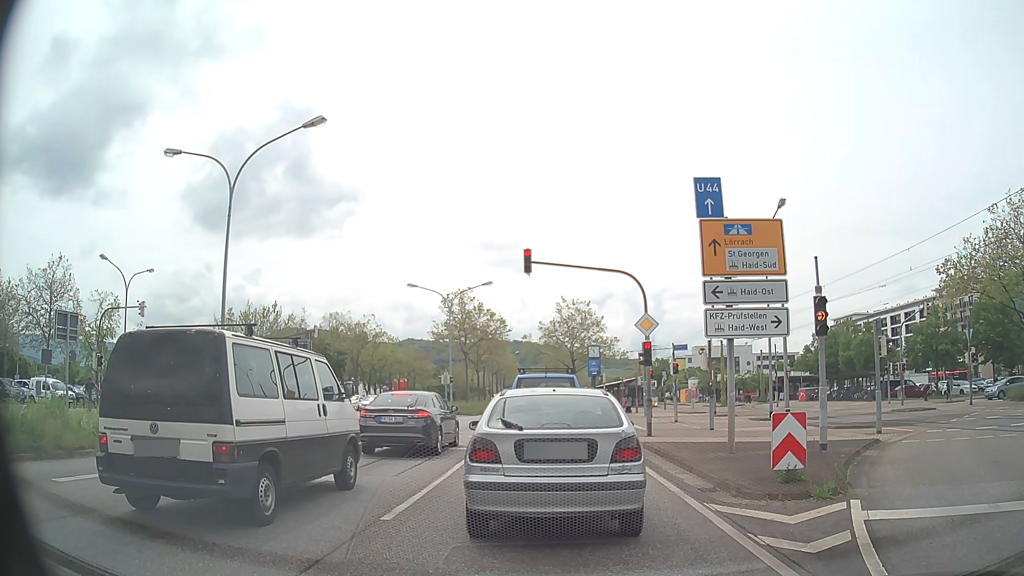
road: primary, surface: asphalt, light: Day
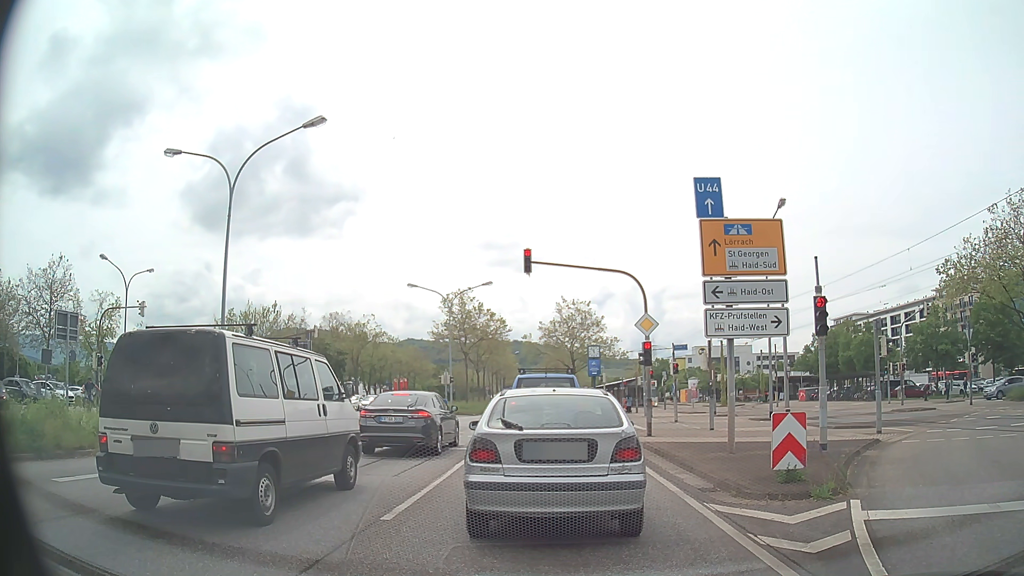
(0.0, 0.0) m; 0°
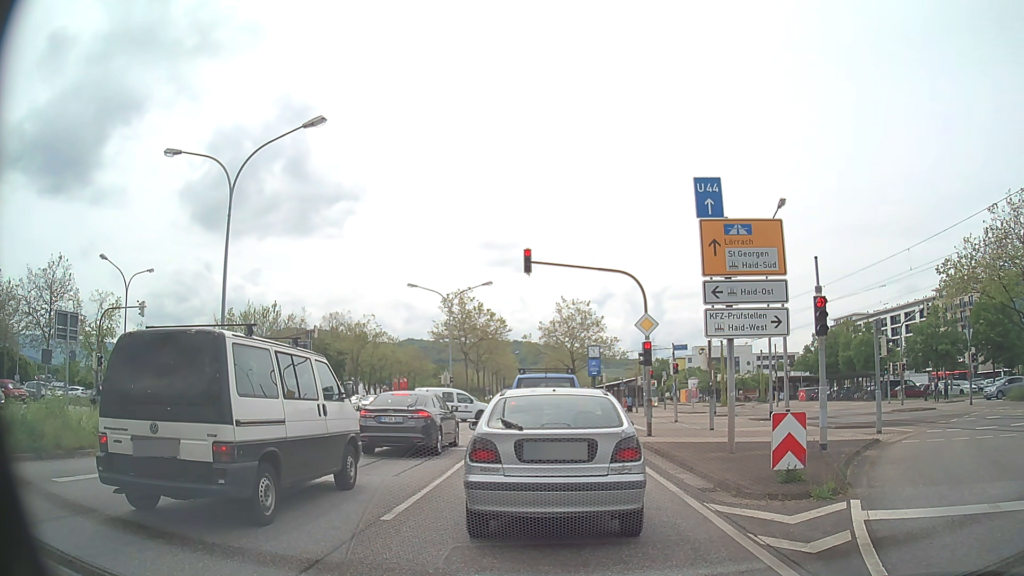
(0.0, 0.0) m; 0°
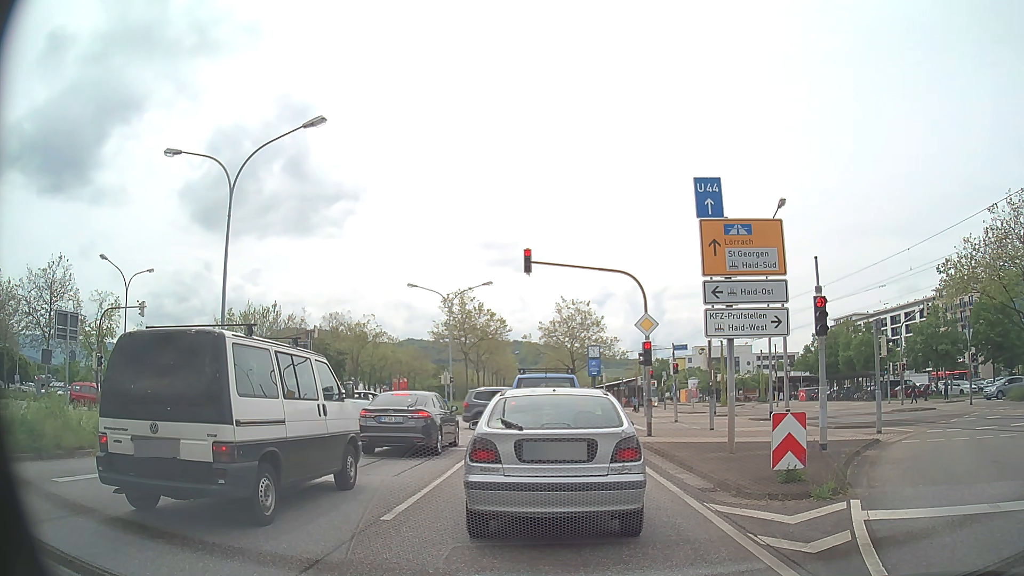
(0.0, 0.0) m; 0°
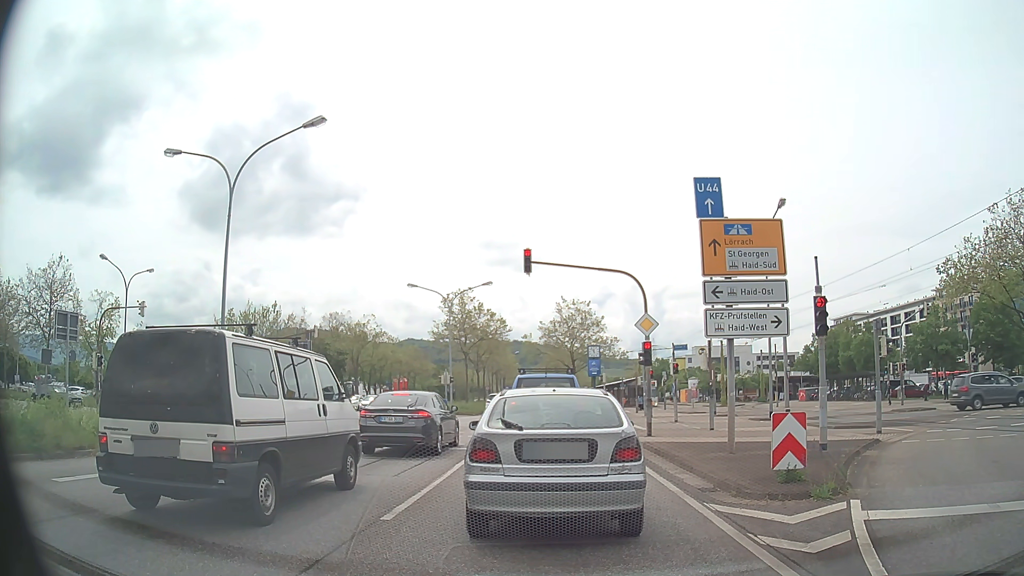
(0.0, 0.0) m; 0°
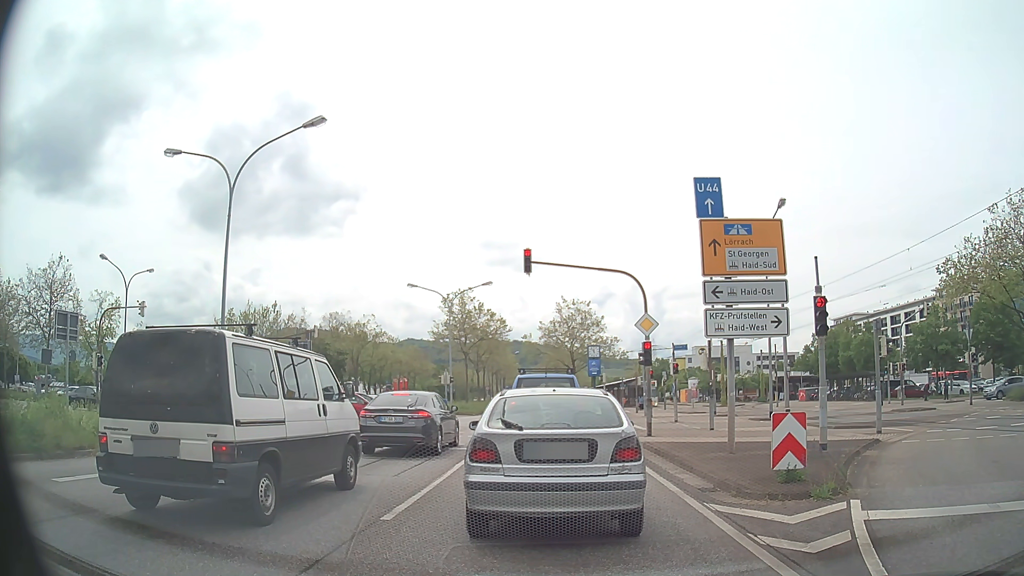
(0.0, 0.0) m; 0°
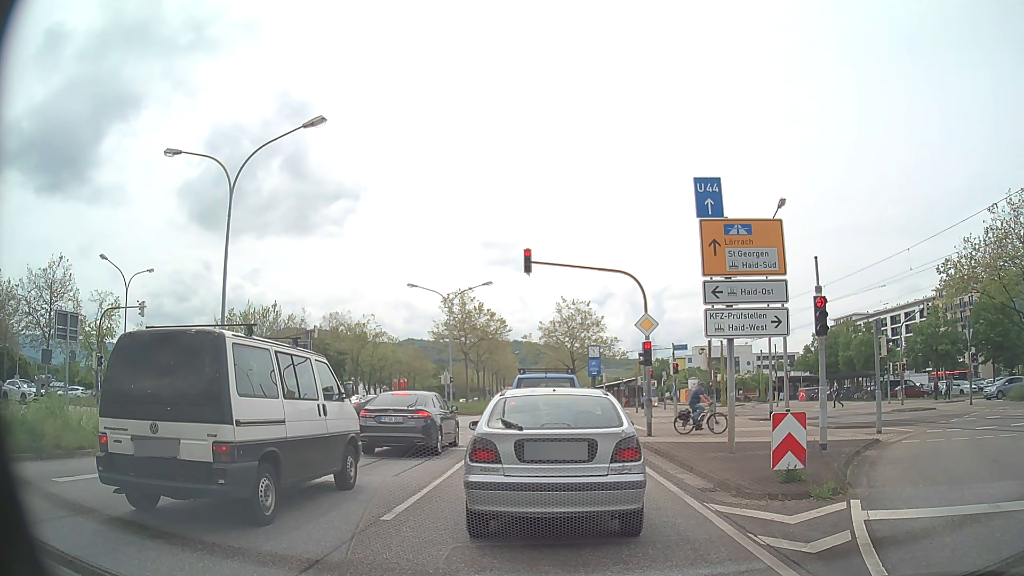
(0.0, 0.0) m; 0°
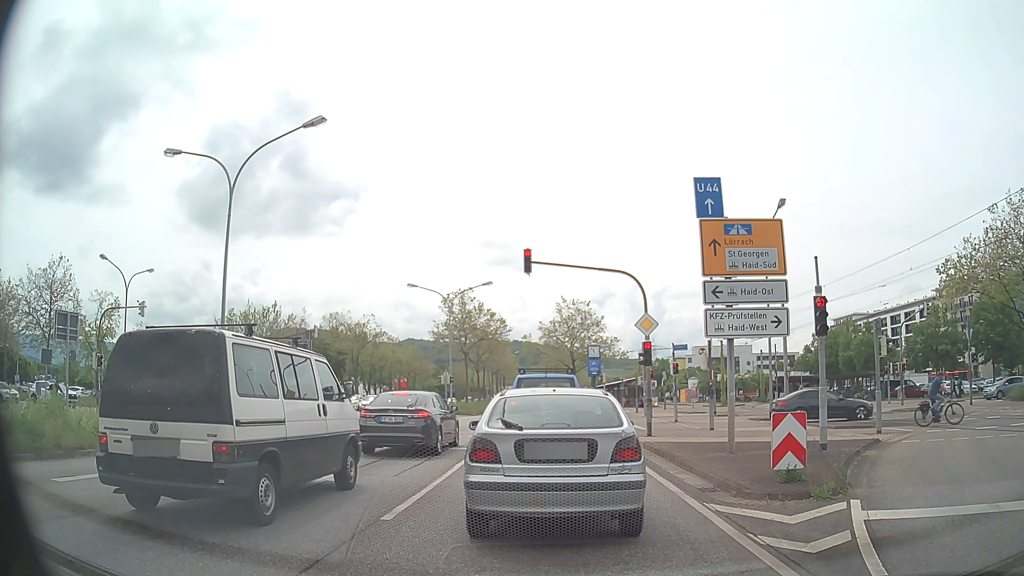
(0.0, 0.0) m; 0°
